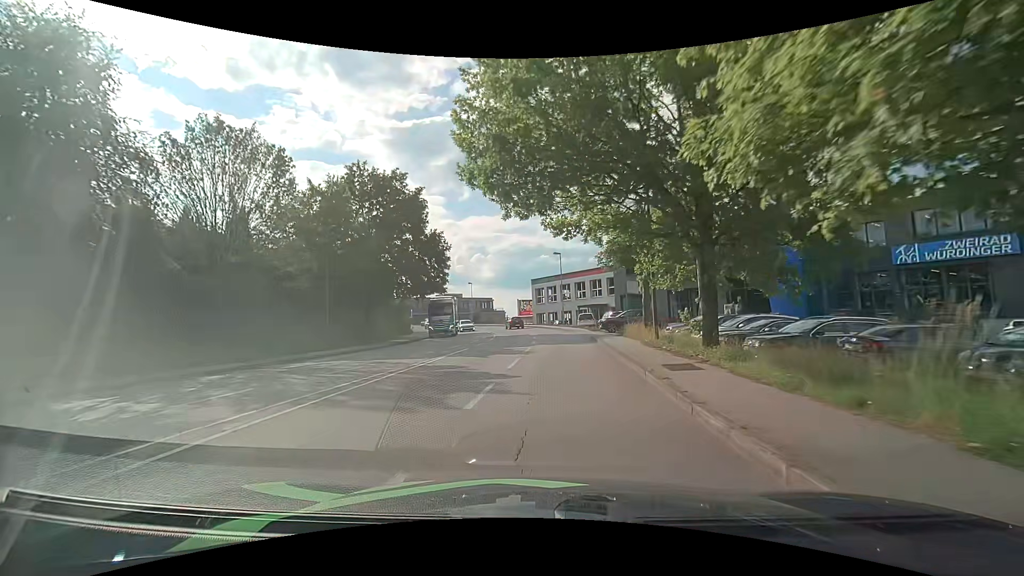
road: tertiary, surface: asphalt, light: Day
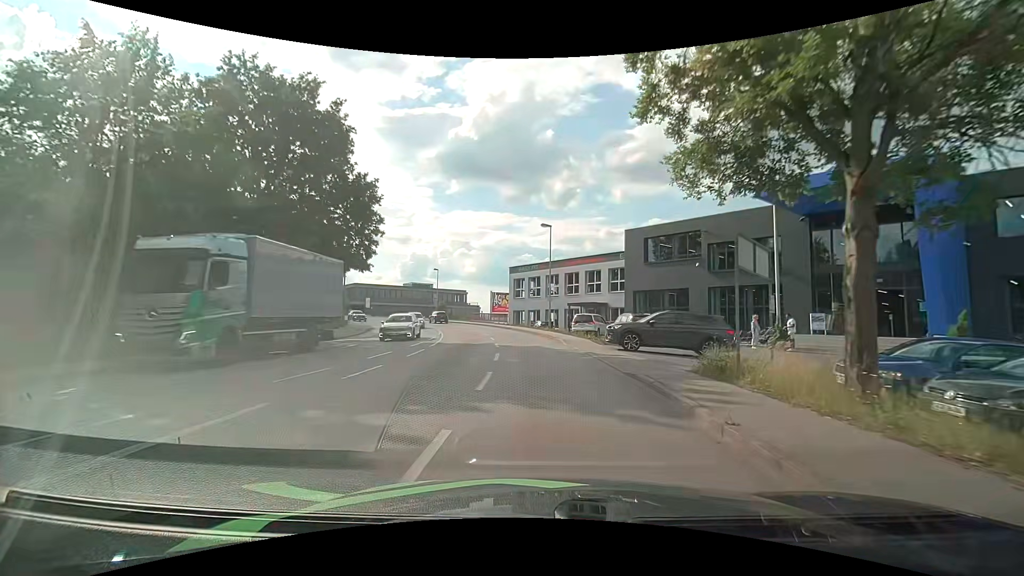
(+0.3, +16.5) m; +2°
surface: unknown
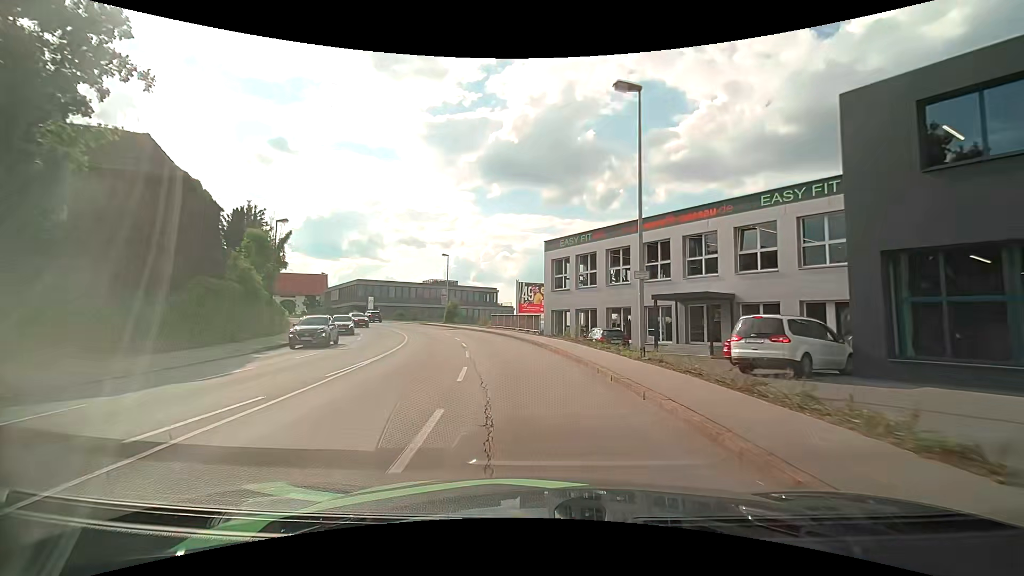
(-0.3, +22.8) m; -4°
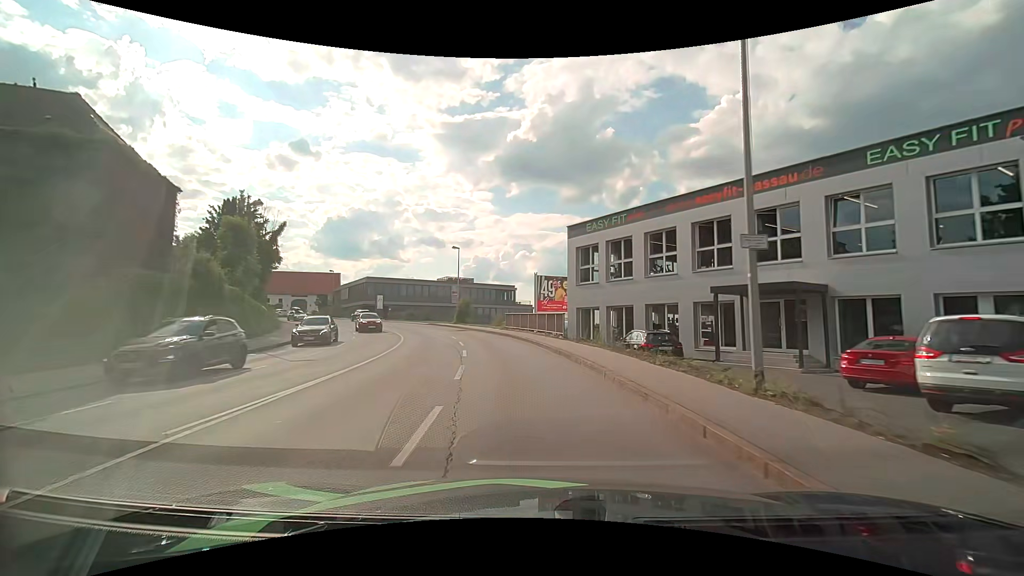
(-0.1, +5.9) m; -2°
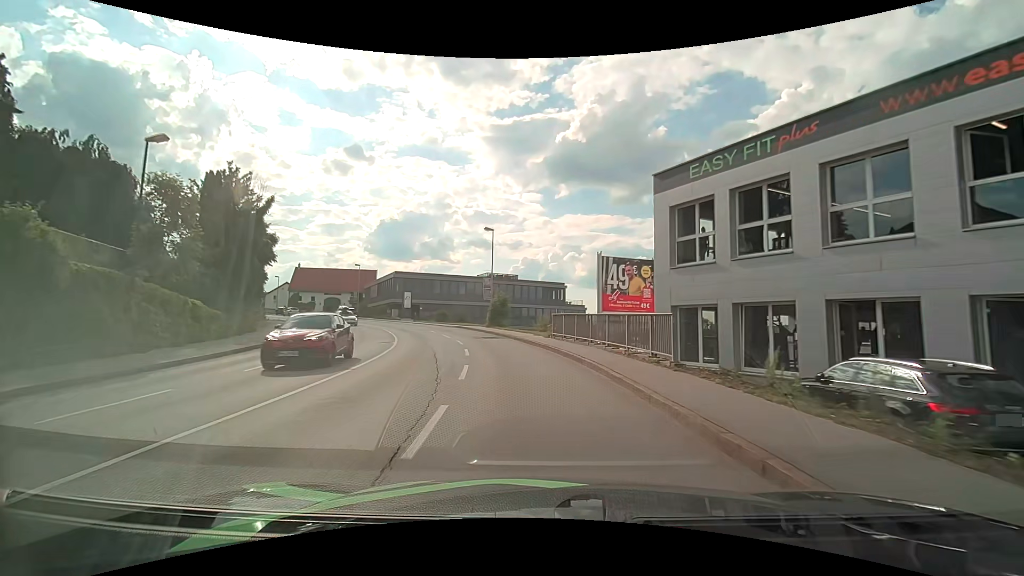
(-0.6, +11.9) m; -6°
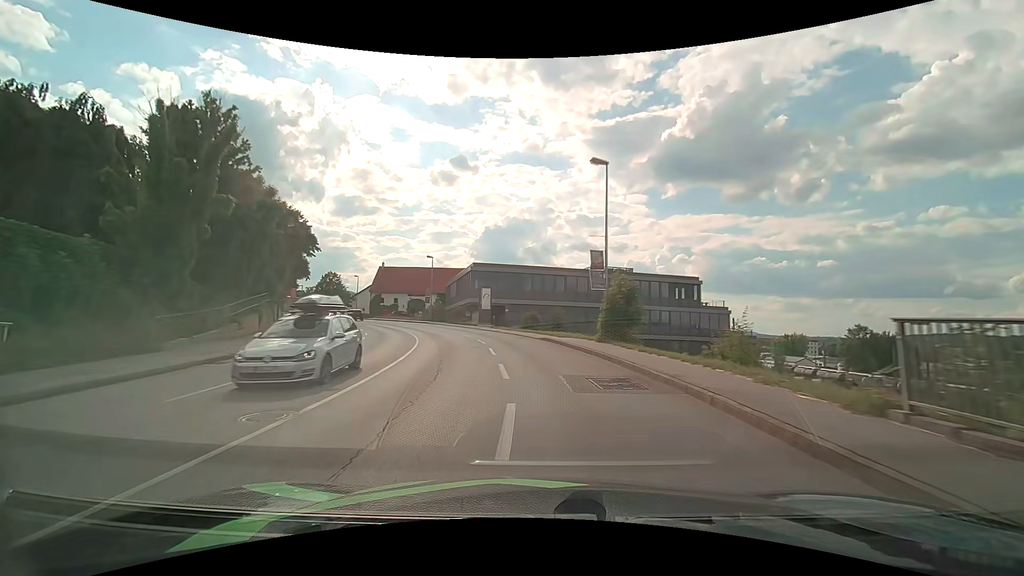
(-1.7, +18.1) m; -11°
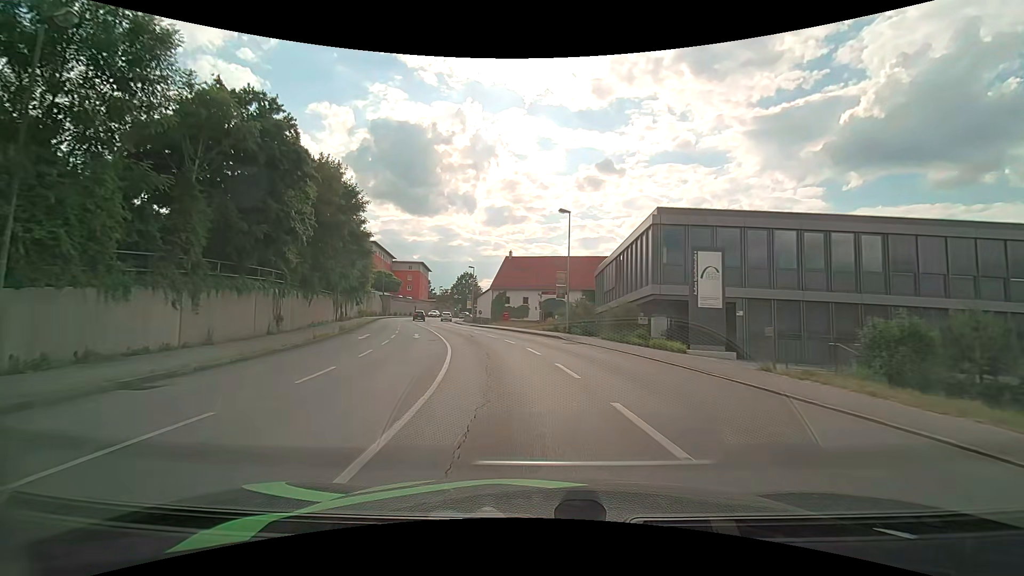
(-5.5, +29.5) m; -17°
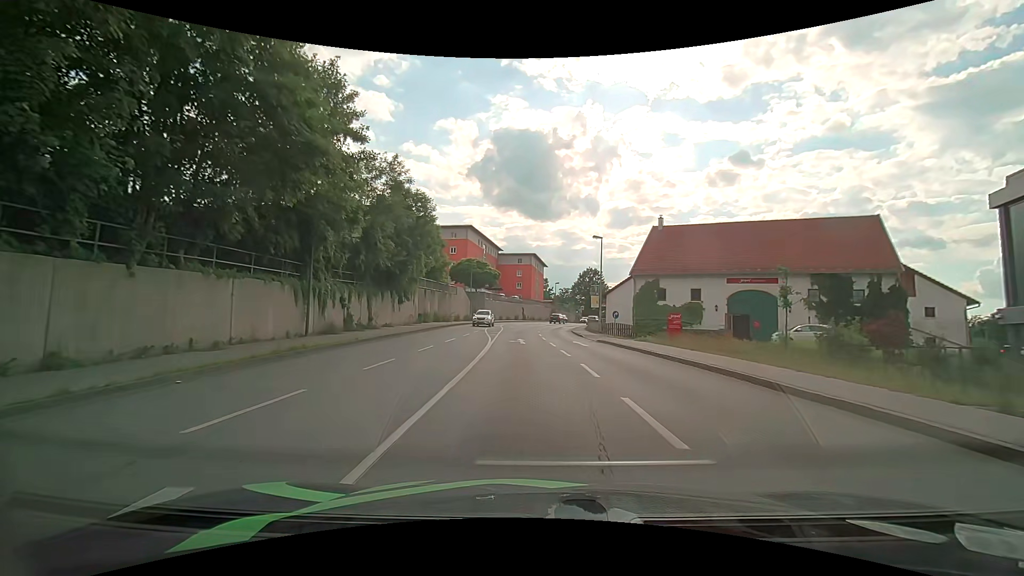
(-3.8, +28.9) m; -14°
(0, +10) (-1, +20) (-1, +30) (-2, +40) (-3, +50) (-3, +60) (-2, +70) (+1, +80) (+4, +89) (+7, +98) m
